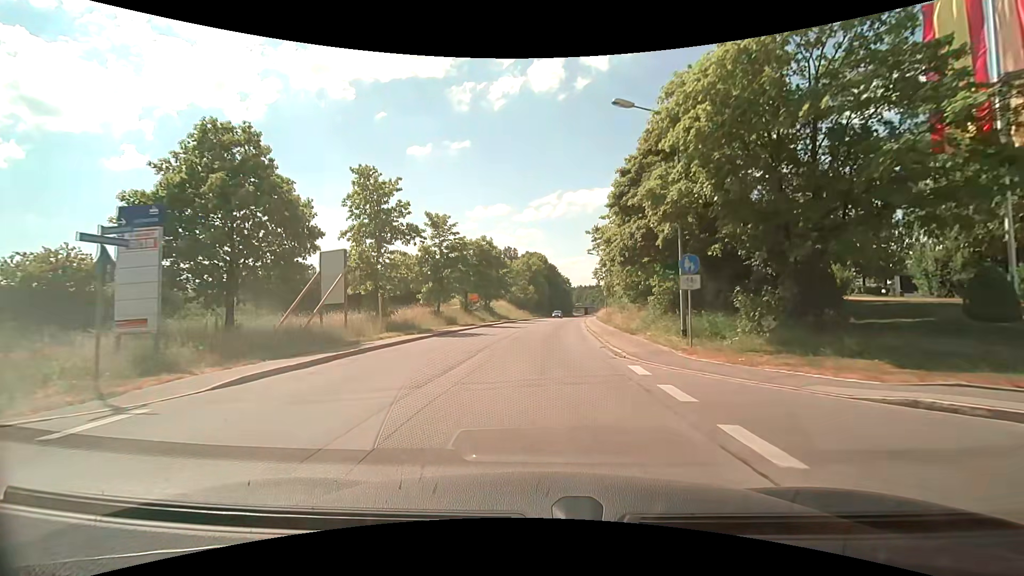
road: tertiary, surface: asphalt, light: Day
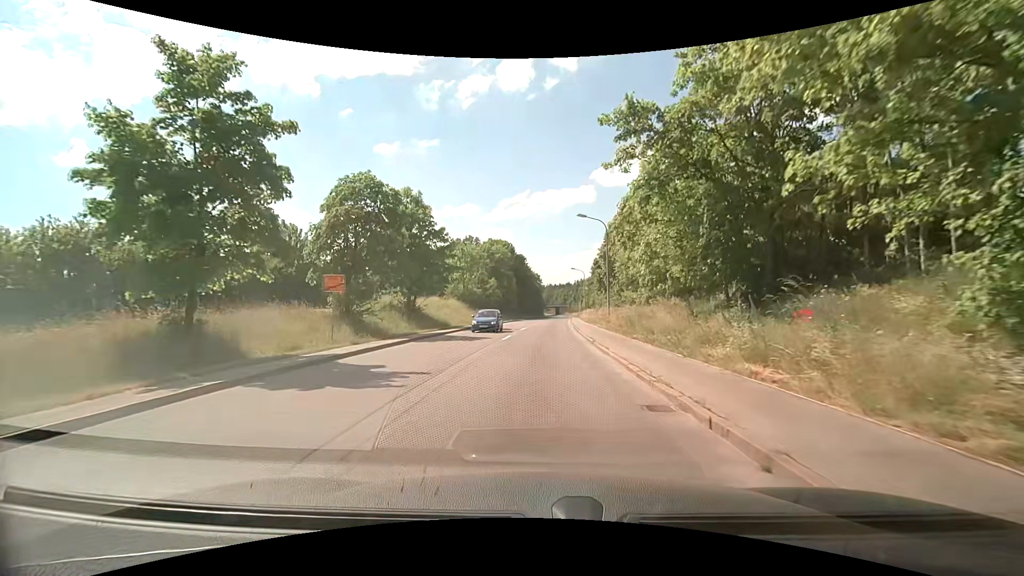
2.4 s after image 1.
(+0.8, +27.2) m; +3°
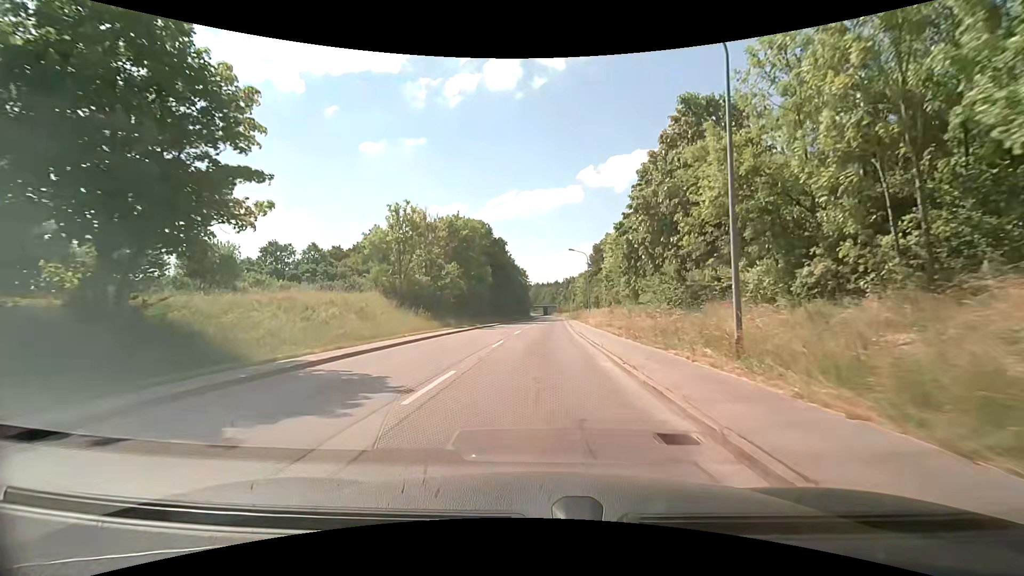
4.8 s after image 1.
(+0.6, +28.0) m; +2°
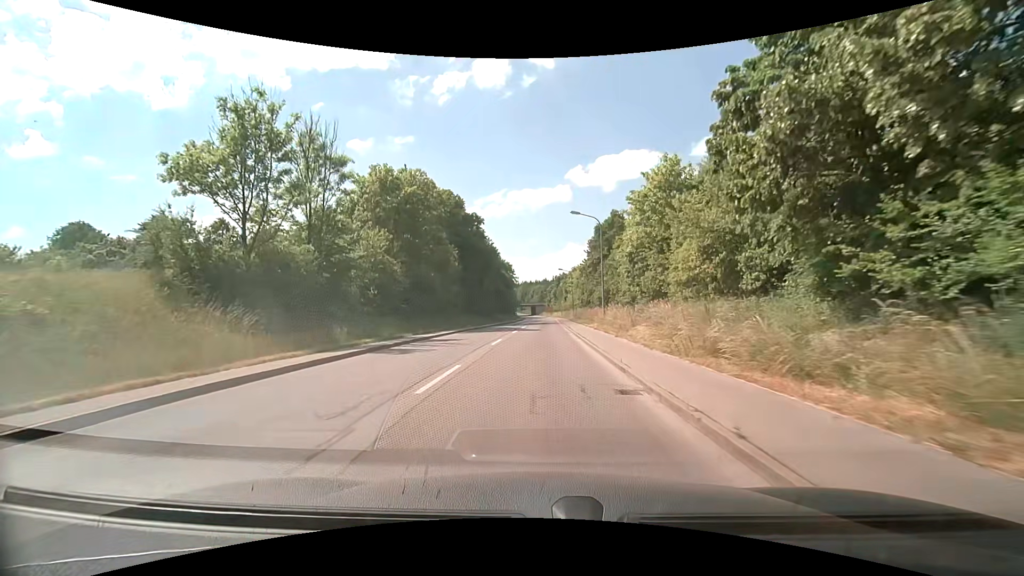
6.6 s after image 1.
(+0.2, +23.1) m; +1°
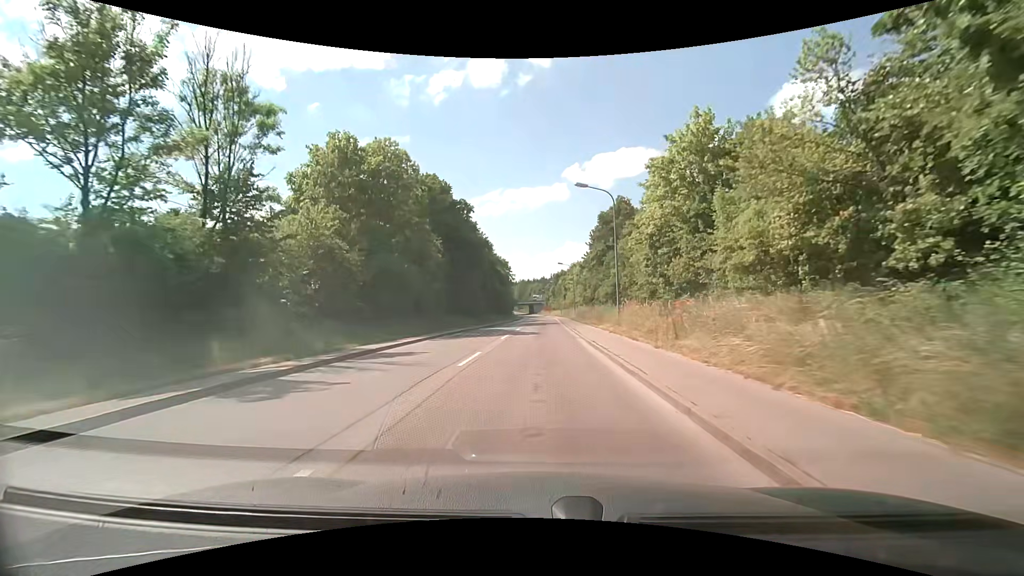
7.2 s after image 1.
(0.0, +8.1) m; 0°
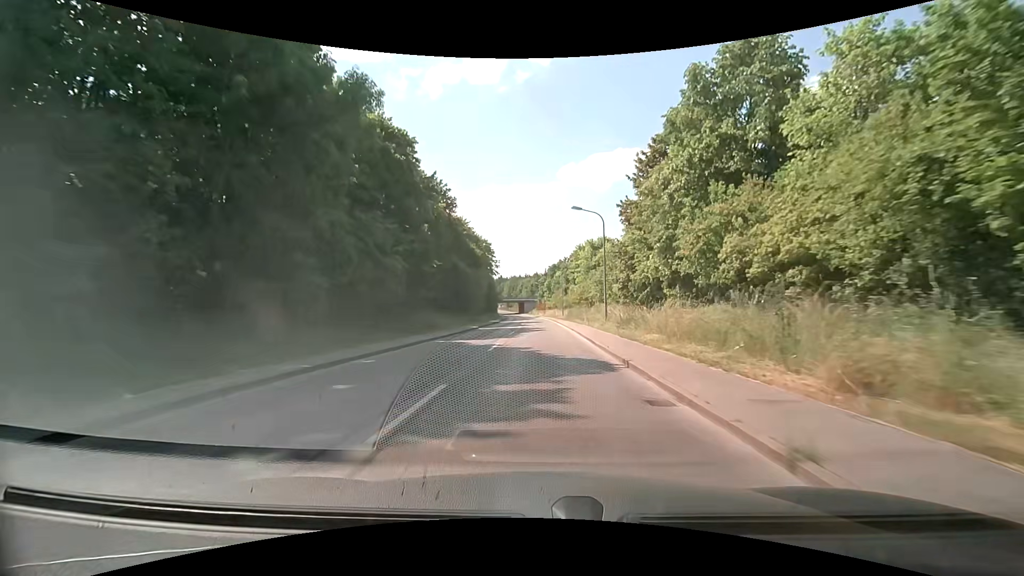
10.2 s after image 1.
(+0.1, +43.3) m; 0°
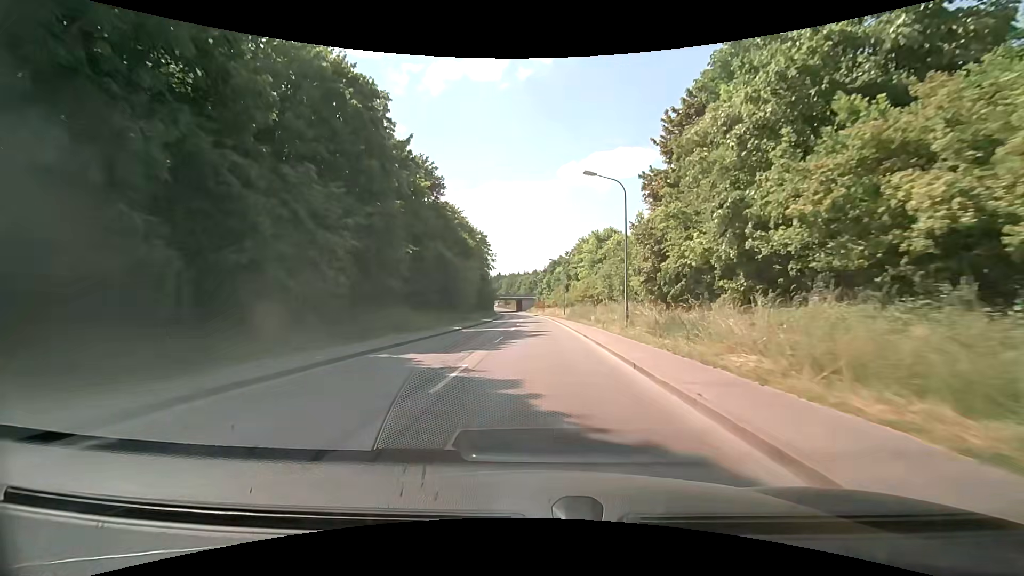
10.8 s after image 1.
(+0.1, +9.1) m; 0°
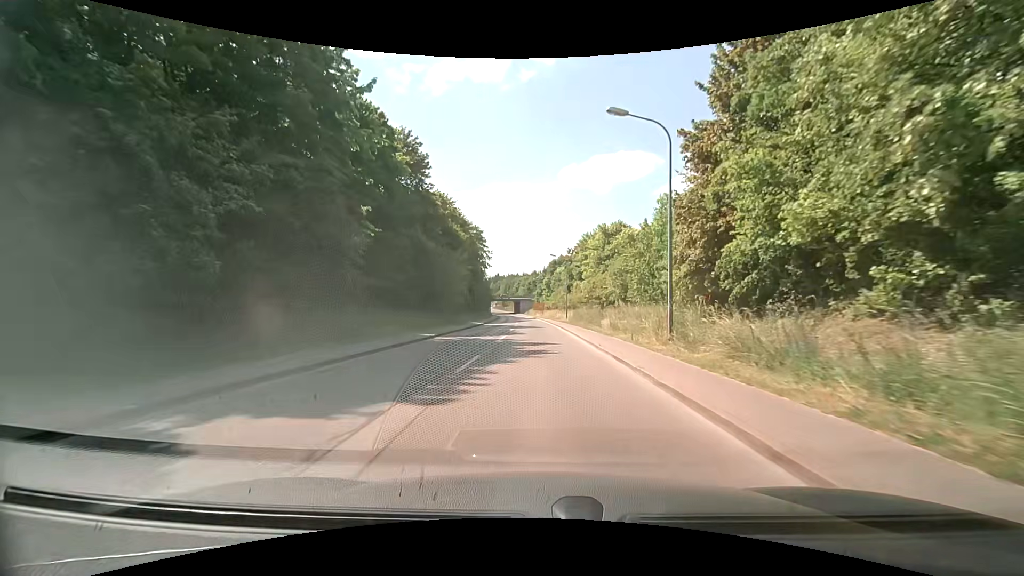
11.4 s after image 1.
(0.0, +9.2) m; 0°
(0, +10) (0, +20) (0, +30) (0, +40) (0, +50) (0, +60) (-1, +70) (-1, +80) (-1, +90) (-2, +100) m
